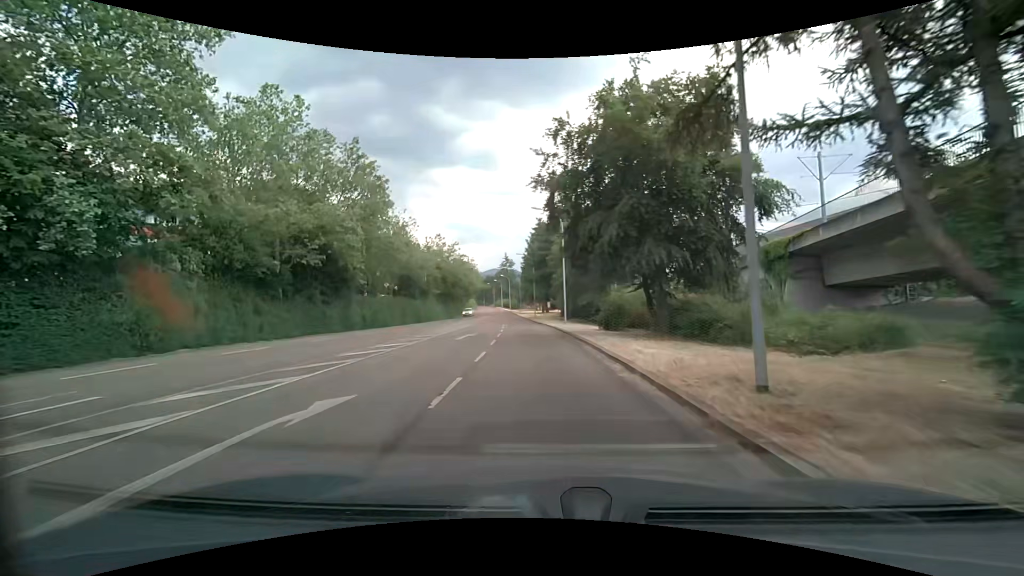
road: tertiary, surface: asphalt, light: Day
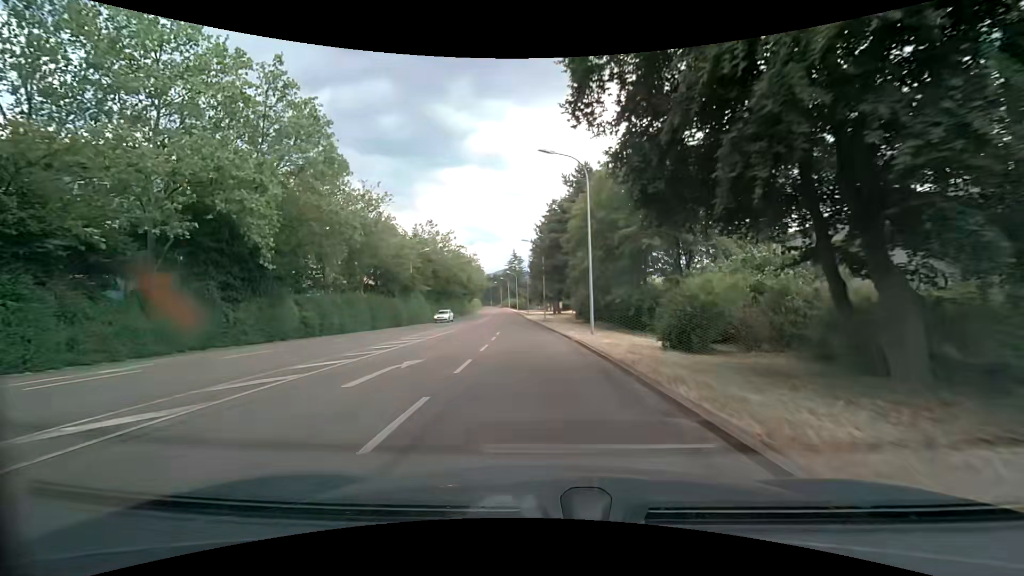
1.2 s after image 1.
(-0.1, +14.2) m; -1°
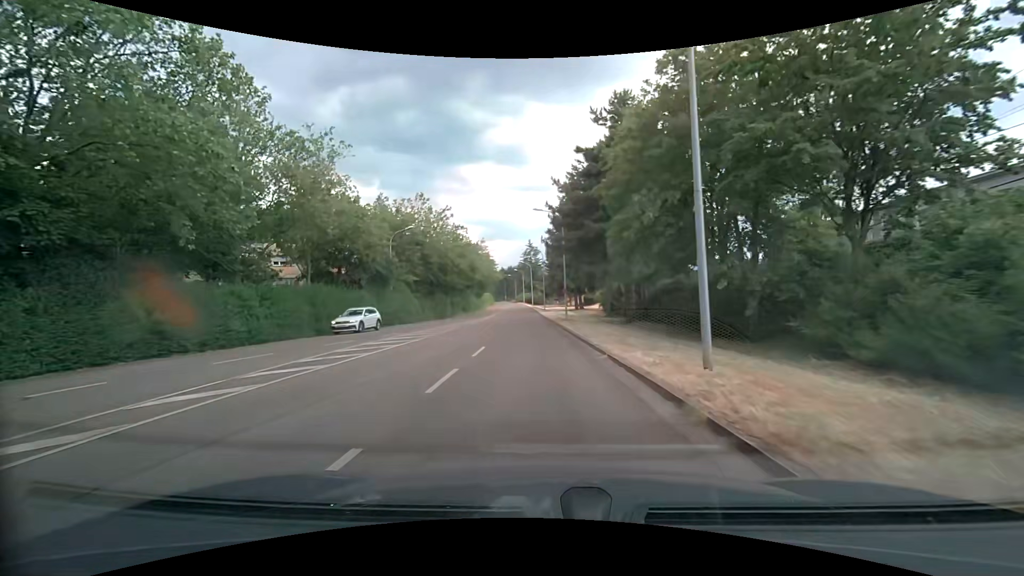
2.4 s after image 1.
(-0.1, +15.0) m; -2°
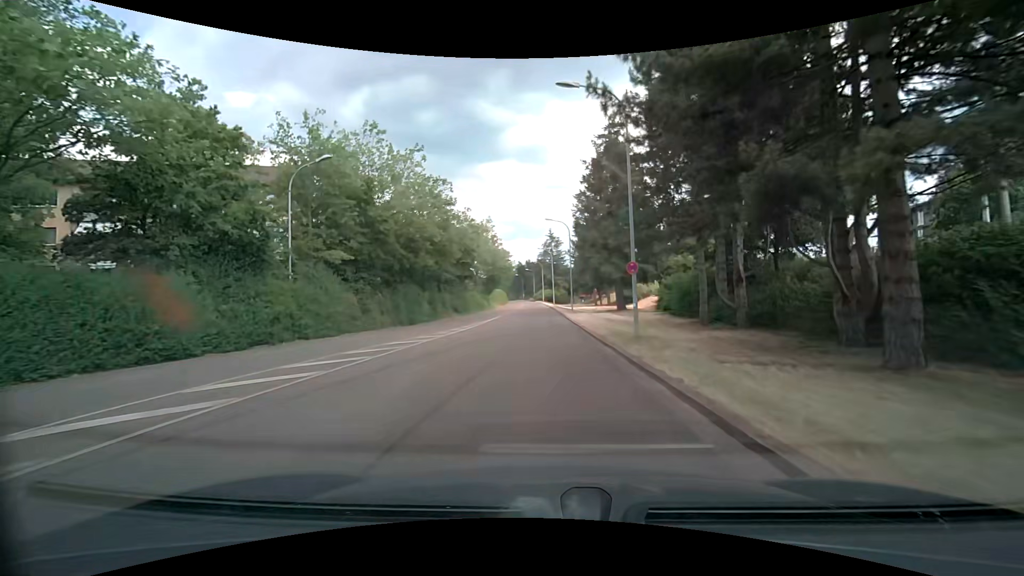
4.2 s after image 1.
(-0.5, +22.9) m; -3°
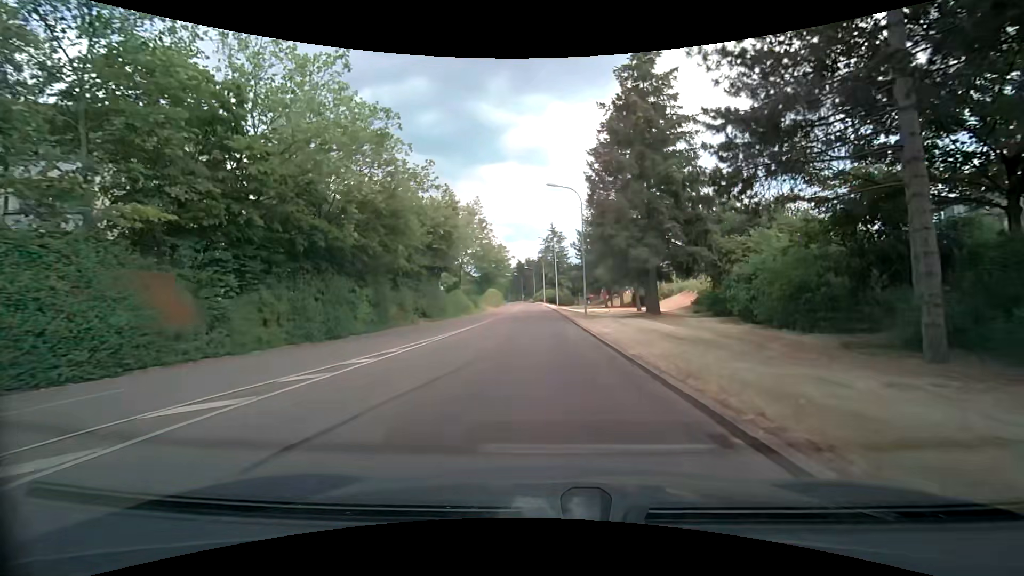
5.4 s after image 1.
(+0.1, +14.5) m; 0°
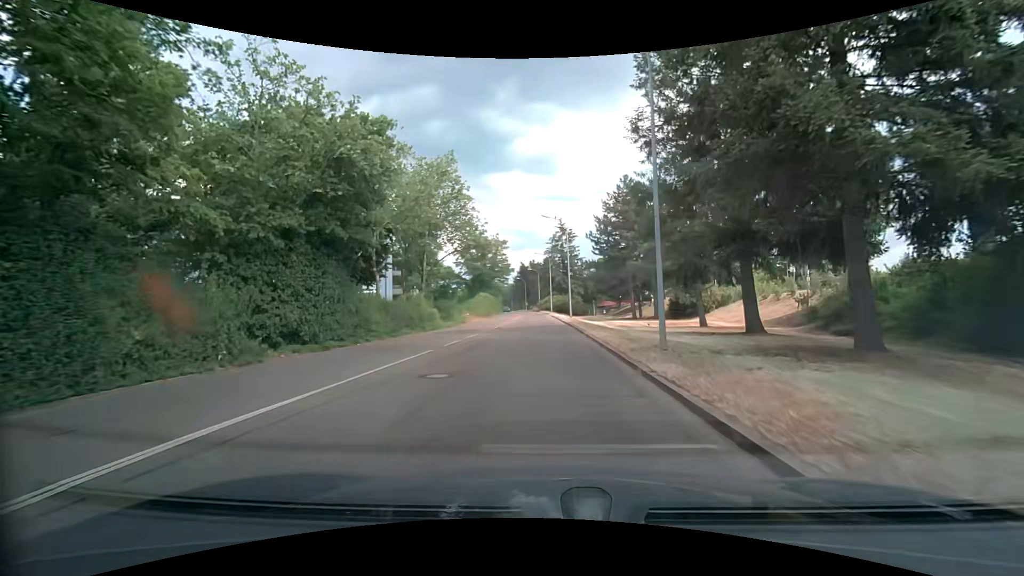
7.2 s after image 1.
(-0.1, +20.7) m; -1°
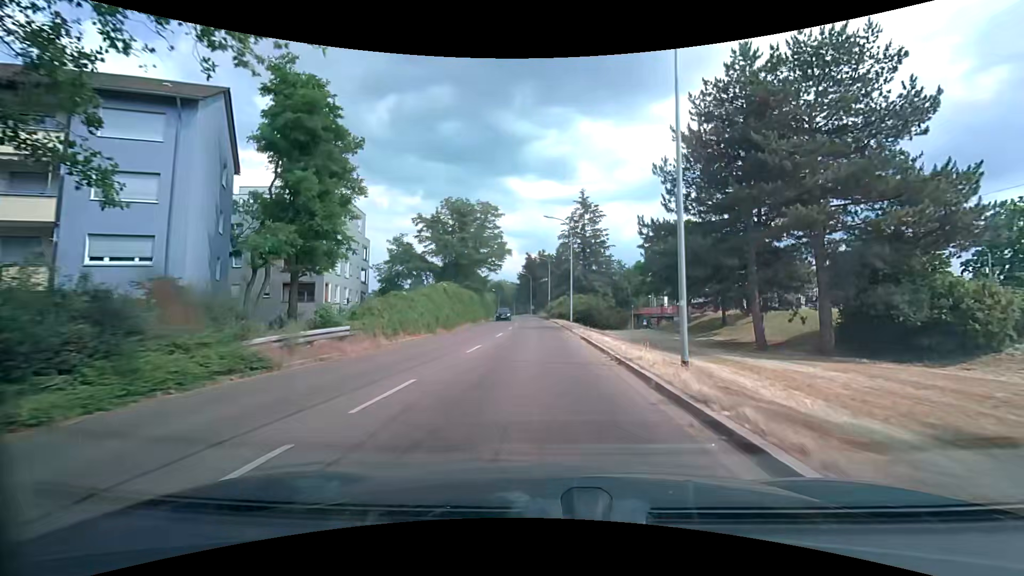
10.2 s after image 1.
(-0.4, +33.5) m; -2°
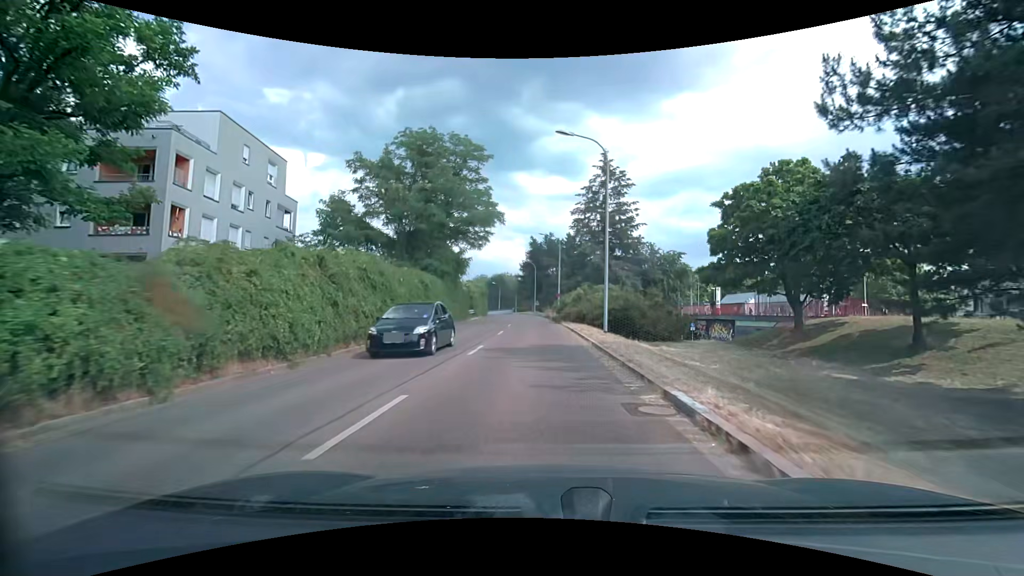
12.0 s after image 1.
(+0.1, +20.2) m; 0°
(0, +10) (0, +20) (0, +30) (-1, +40) (-1, +50) (-2, +60) (-2, +70) (-3, +80) (-5, +90) (-6, +100) m
